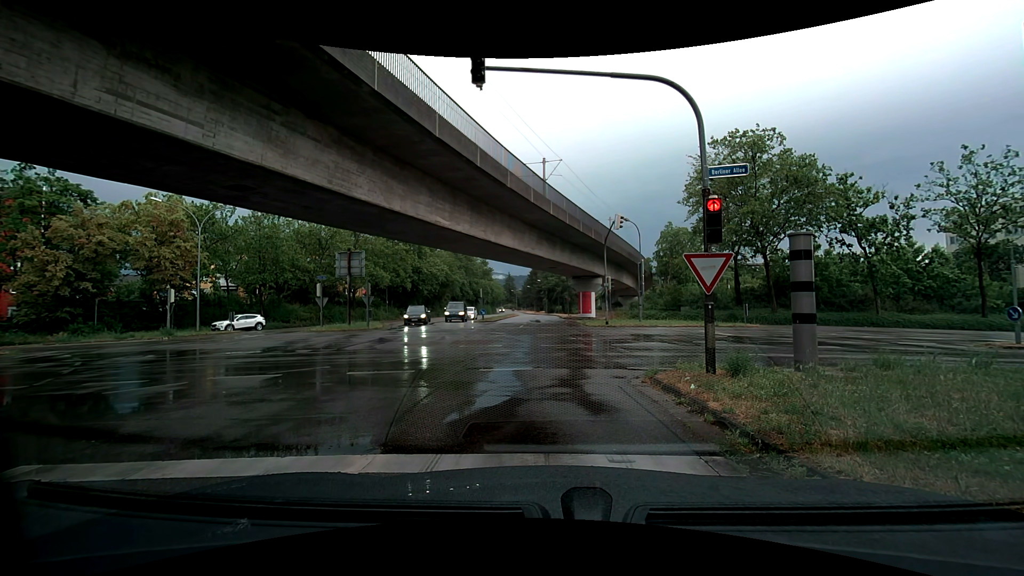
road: tertiary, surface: asphalt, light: Day
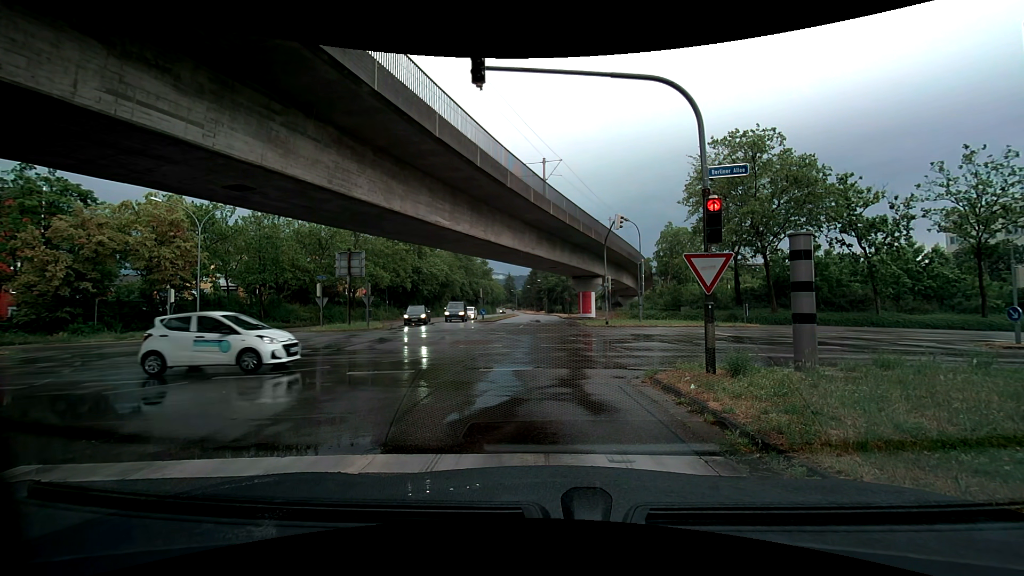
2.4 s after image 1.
(0.0, 0.0) m; 0°
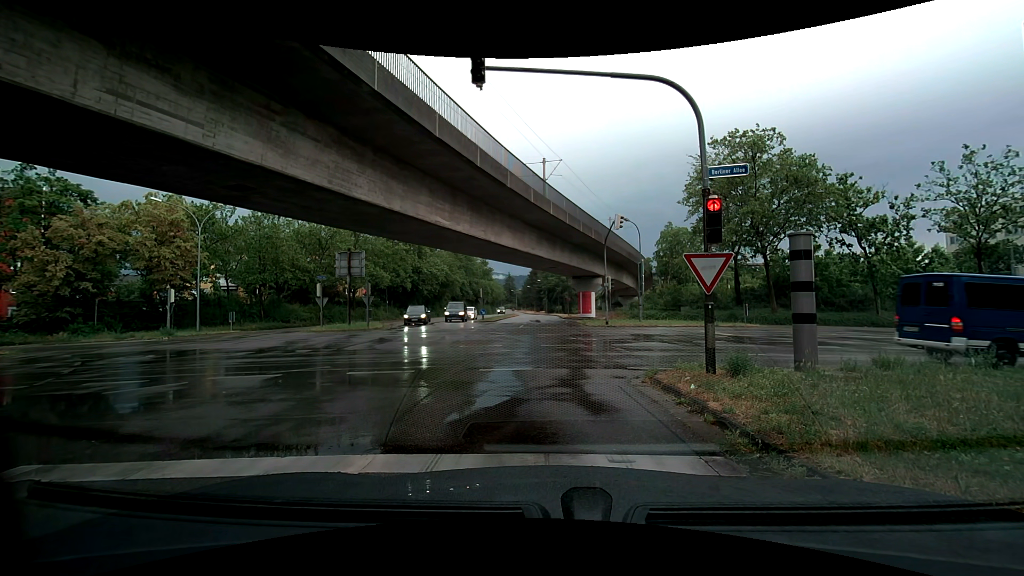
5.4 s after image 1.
(0.0, 0.0) m; 0°
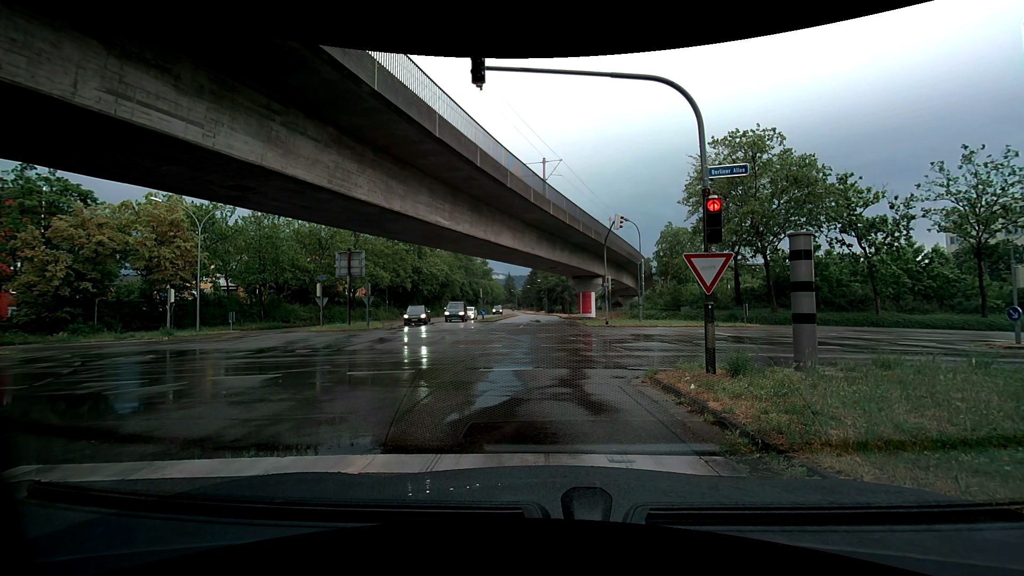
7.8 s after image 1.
(0.0, 0.0) m; 0°
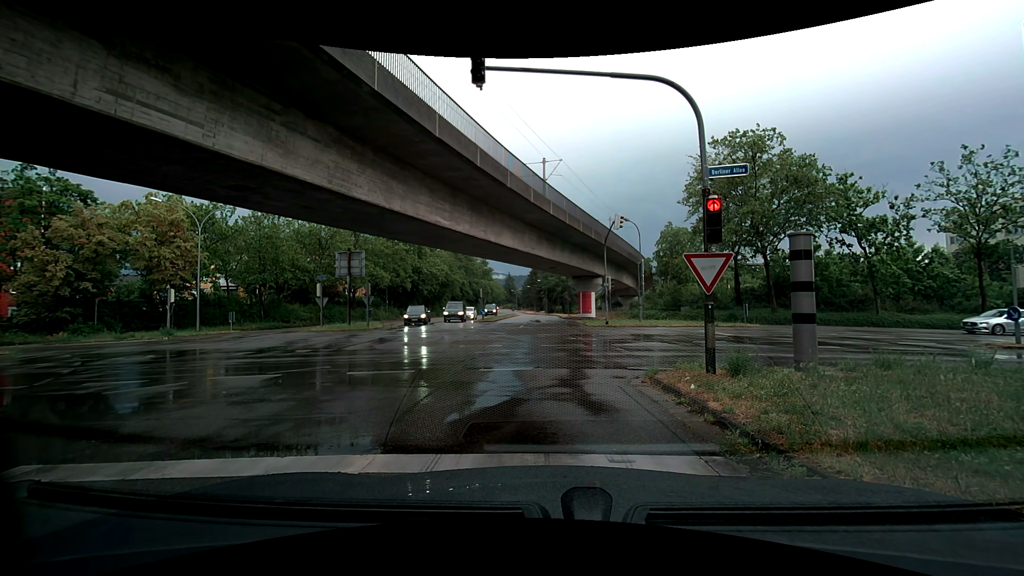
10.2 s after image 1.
(0.0, 0.0) m; 0°
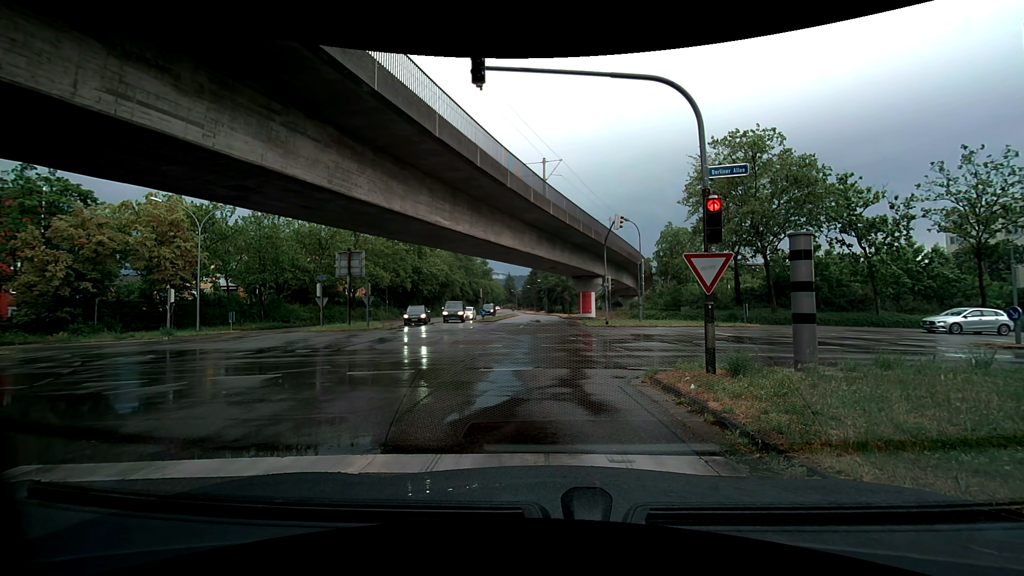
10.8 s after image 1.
(0.0, 0.0) m; 0°
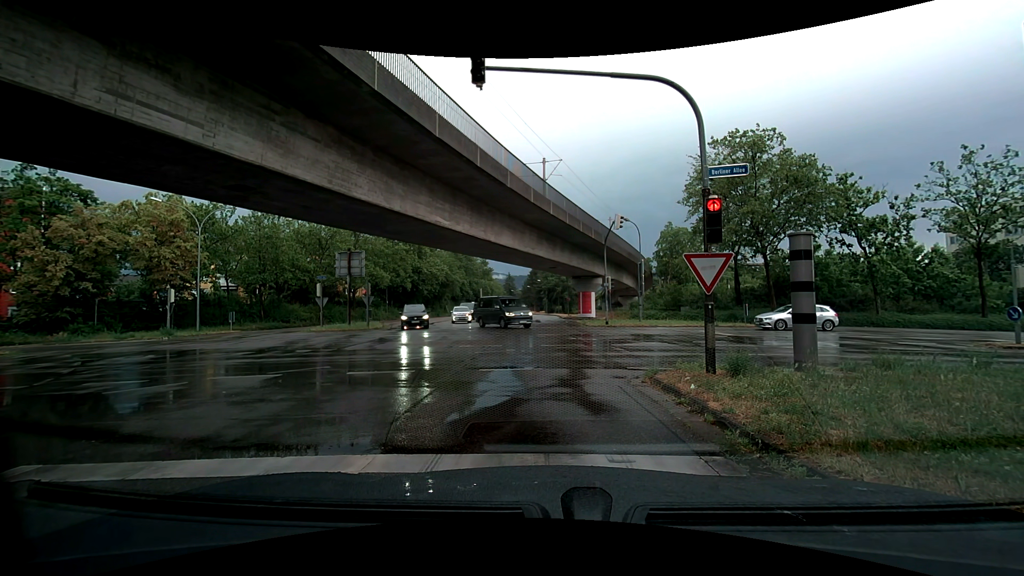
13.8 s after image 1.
(0.0, 0.0) m; 0°
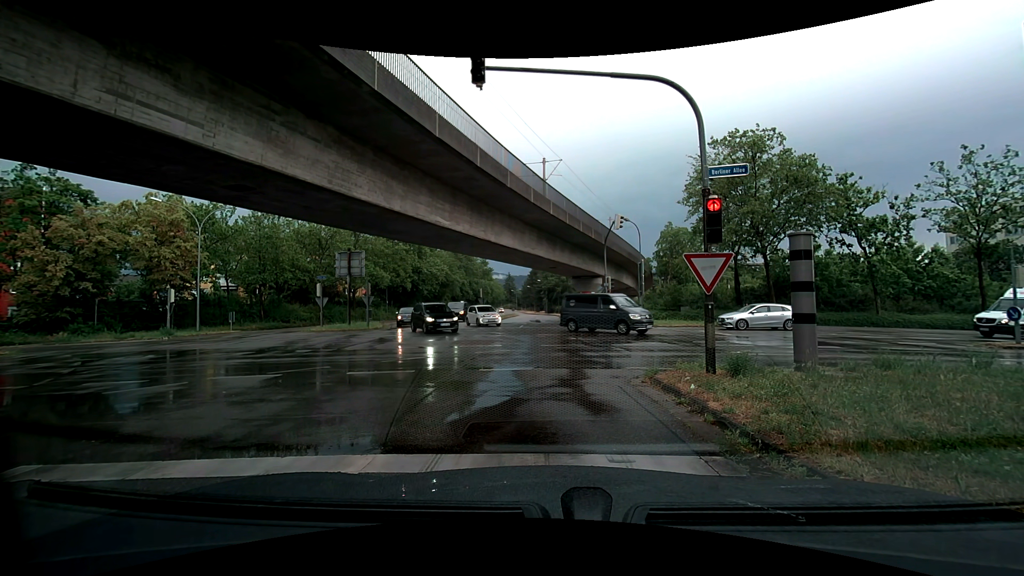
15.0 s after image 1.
(0.0, 0.0) m; 0°
